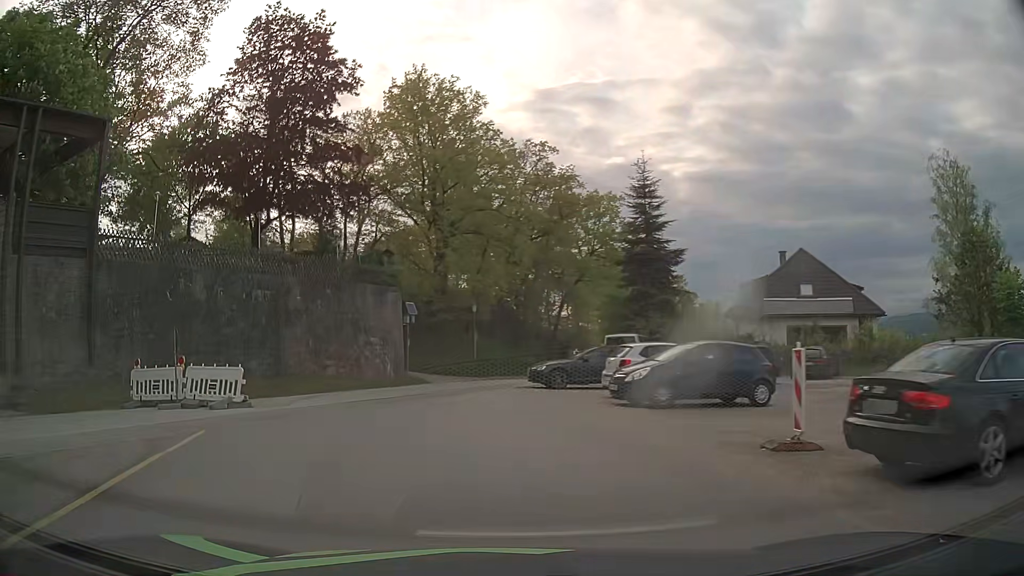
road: unclassified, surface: asphalt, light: Day
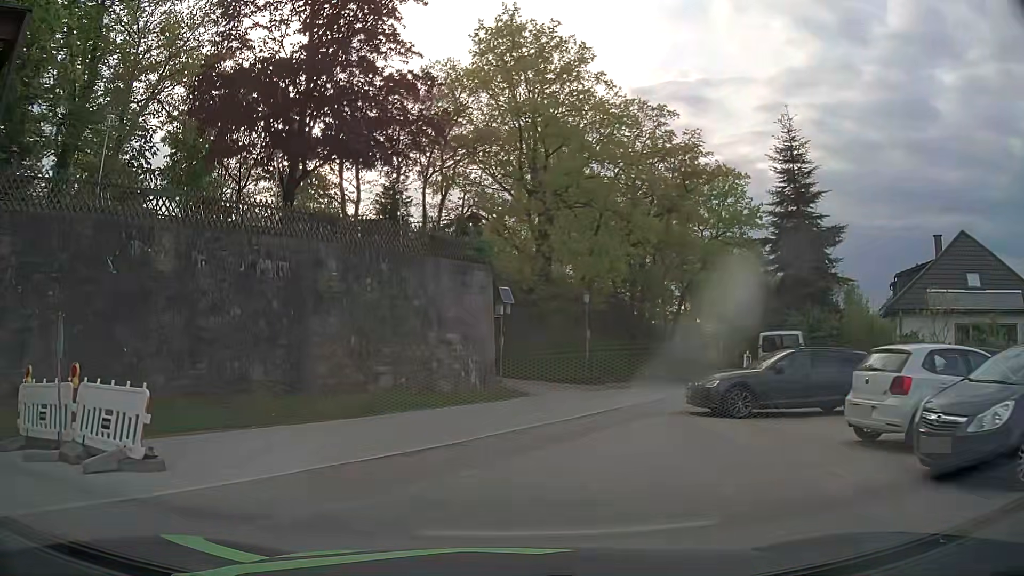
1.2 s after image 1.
(-0.8, +8.6) m; -9°
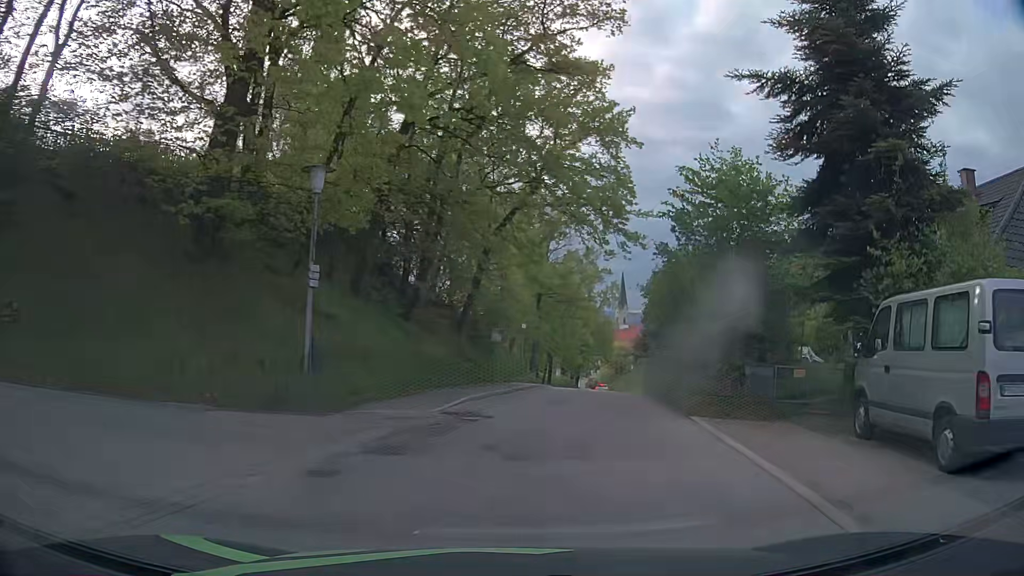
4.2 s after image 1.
(+2.6, +21.6) m; +21°
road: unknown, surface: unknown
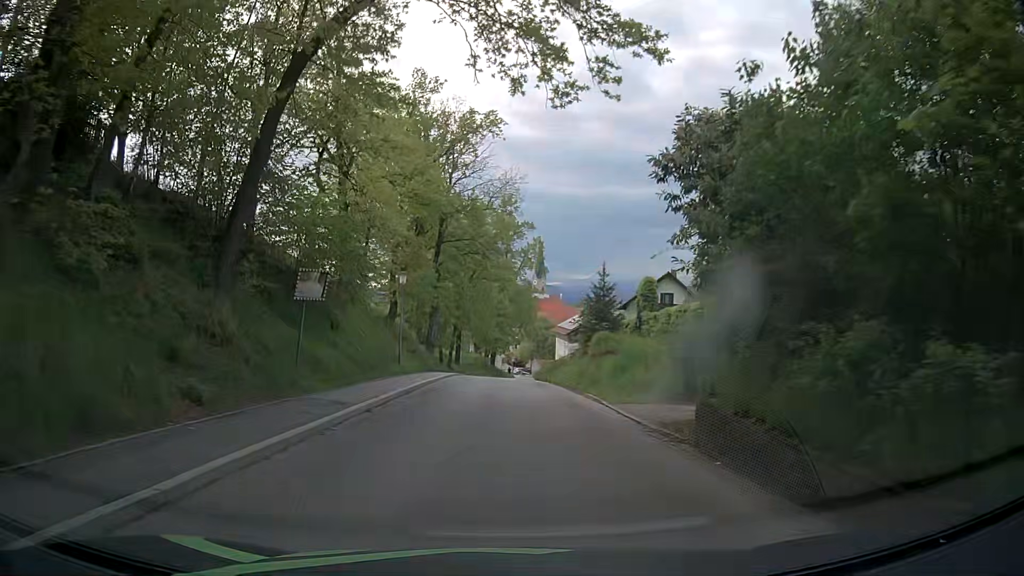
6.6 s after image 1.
(+1.9, +19.9) m; +8°
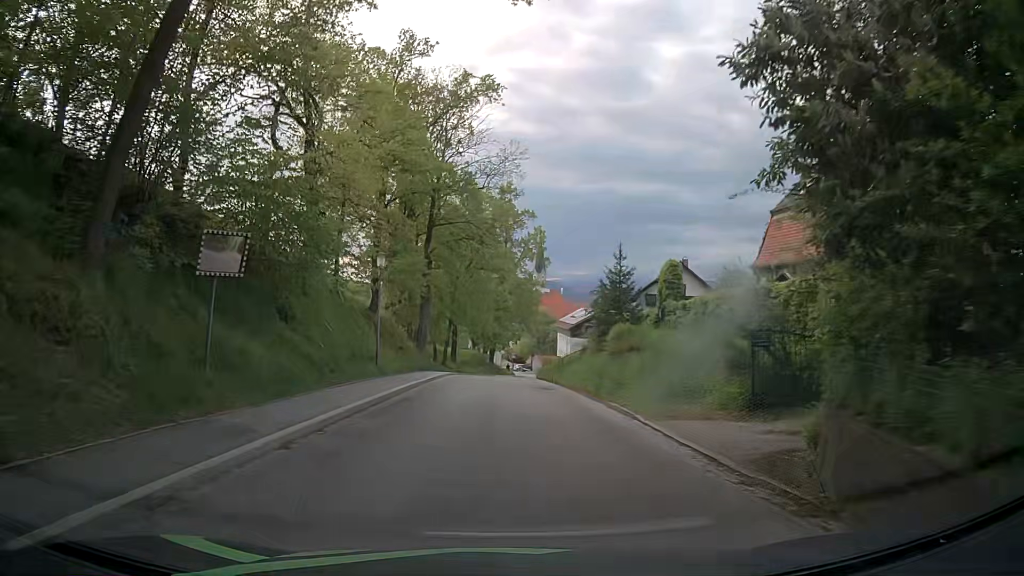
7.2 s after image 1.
(-0.1, +5.2) m; -1°
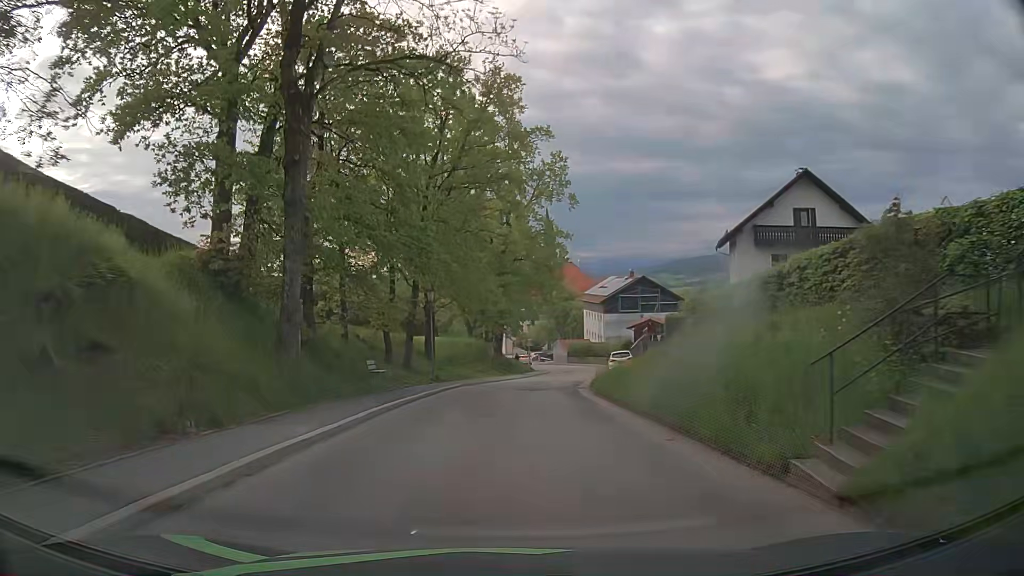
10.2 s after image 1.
(-0.1, +28.7) m; -2°
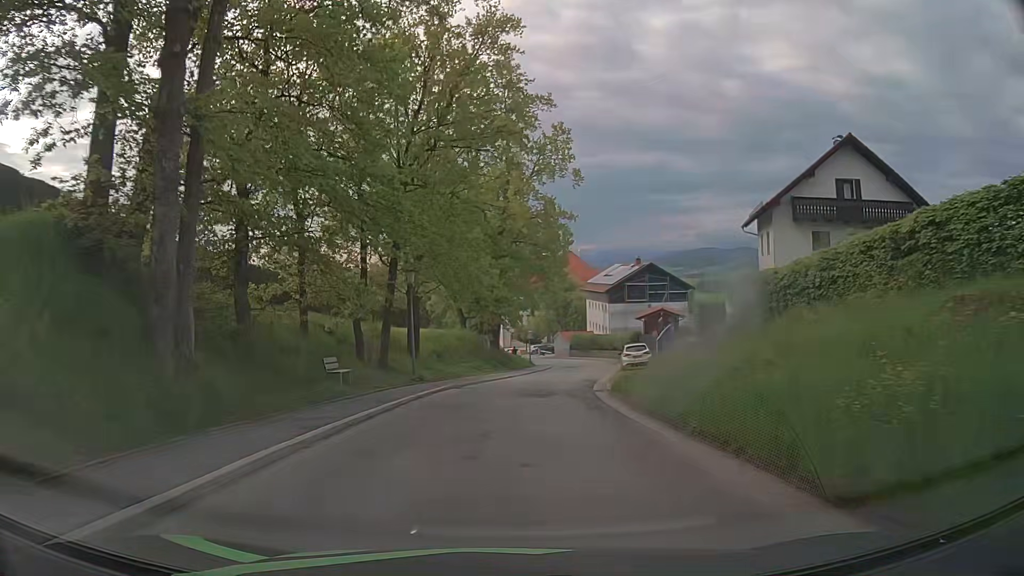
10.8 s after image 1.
(+0.1, +6.0) m; +2°
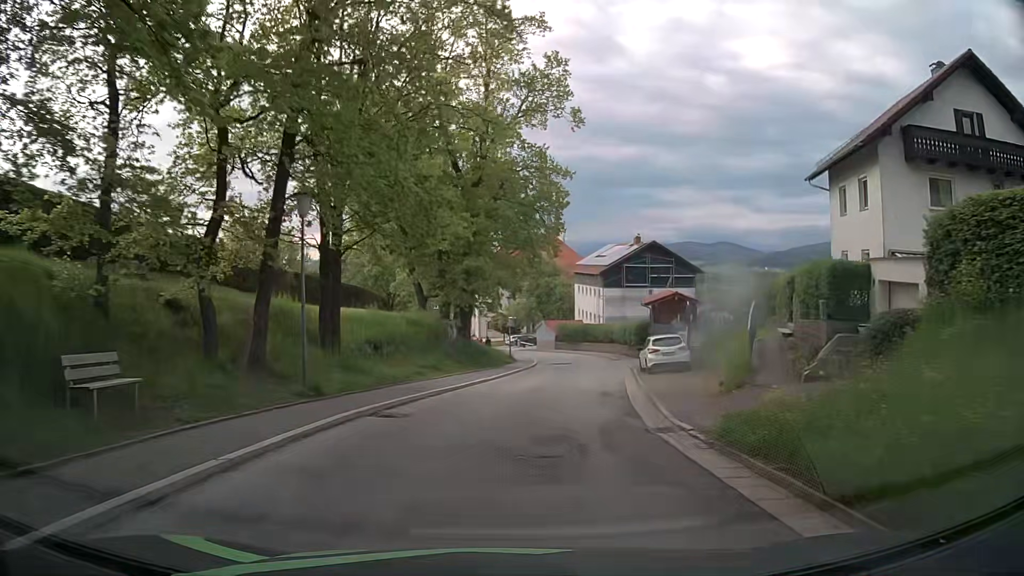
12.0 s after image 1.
(-0.1, +12.3) m; +1°
(0, +10) (+1, +20) (+3, +30) (+4, +40) (+5, +50) (+4, +60) (+2, +69) (-1, +79) (-4, +89) (-6, +98) m
